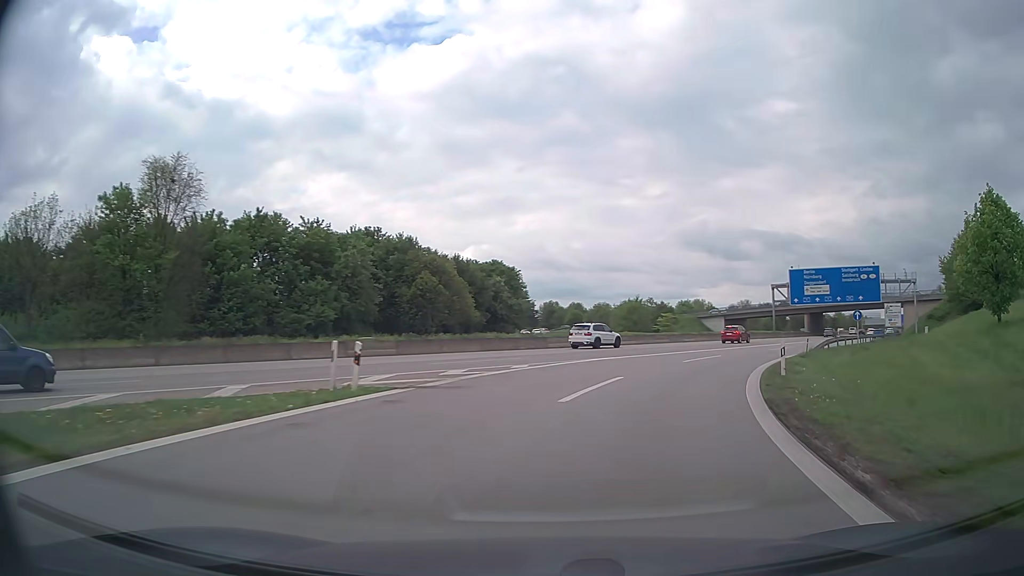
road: motorway_link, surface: asphalt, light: Day
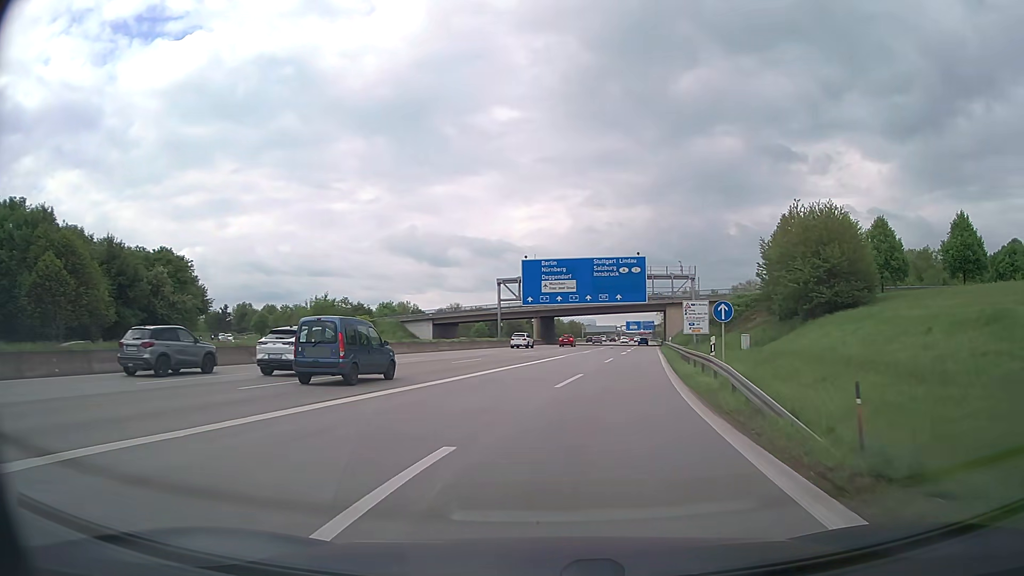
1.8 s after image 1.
(+5.7, +24.6) m; +25°
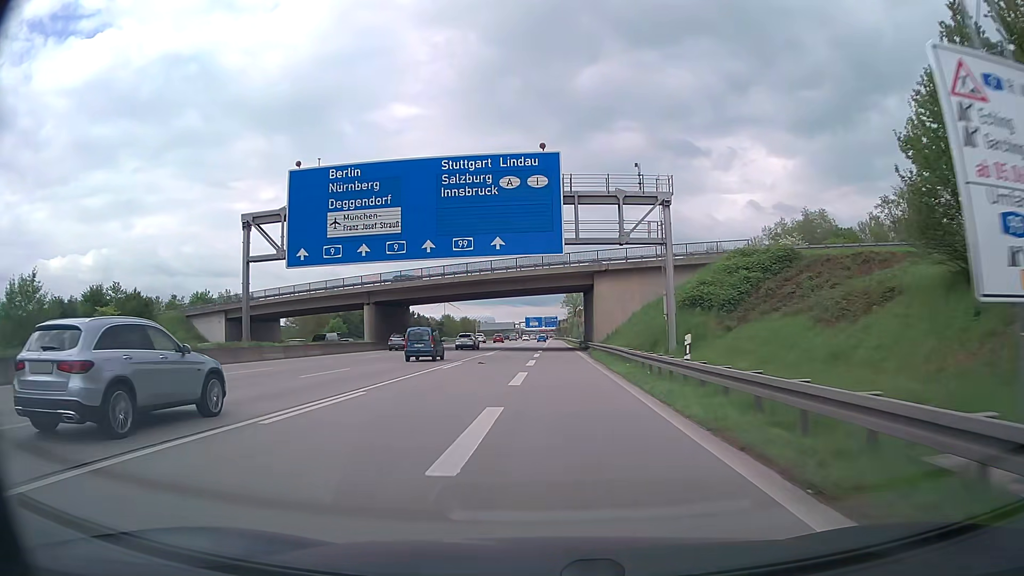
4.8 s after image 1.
(+6.4, +47.0) m; +9°
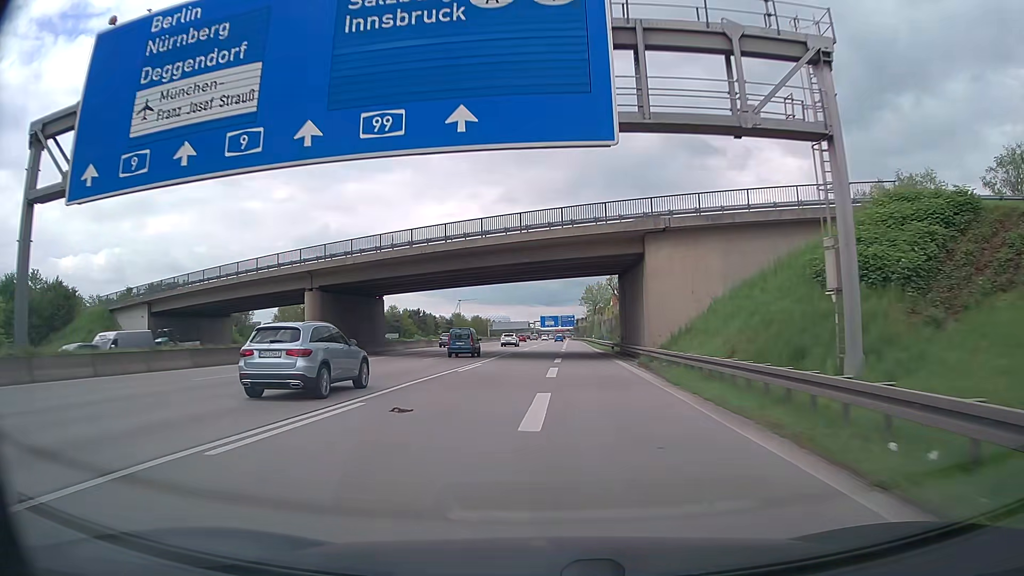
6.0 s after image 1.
(-0.2, +21.2) m; -1°
